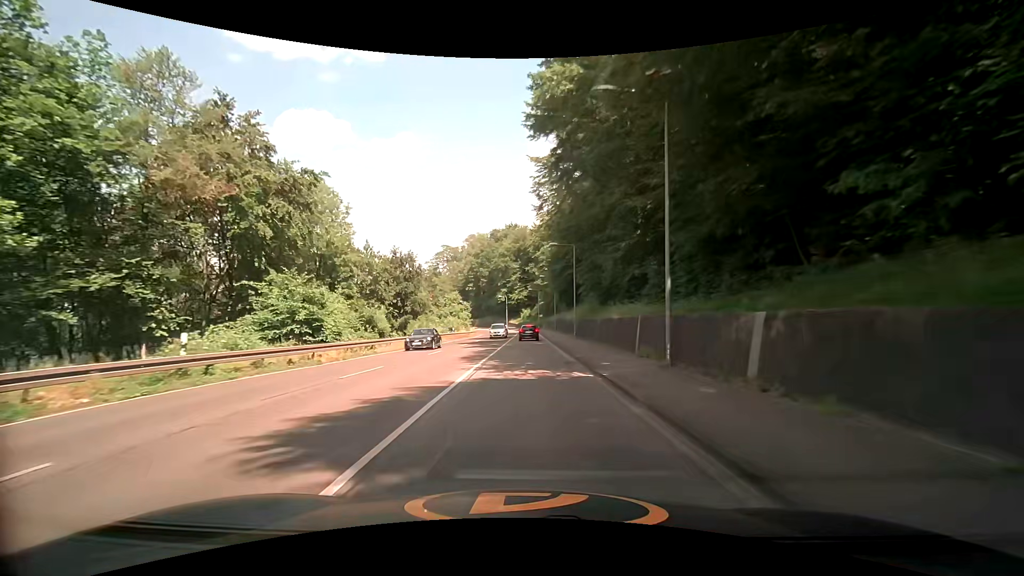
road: secondary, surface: asphalt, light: Day
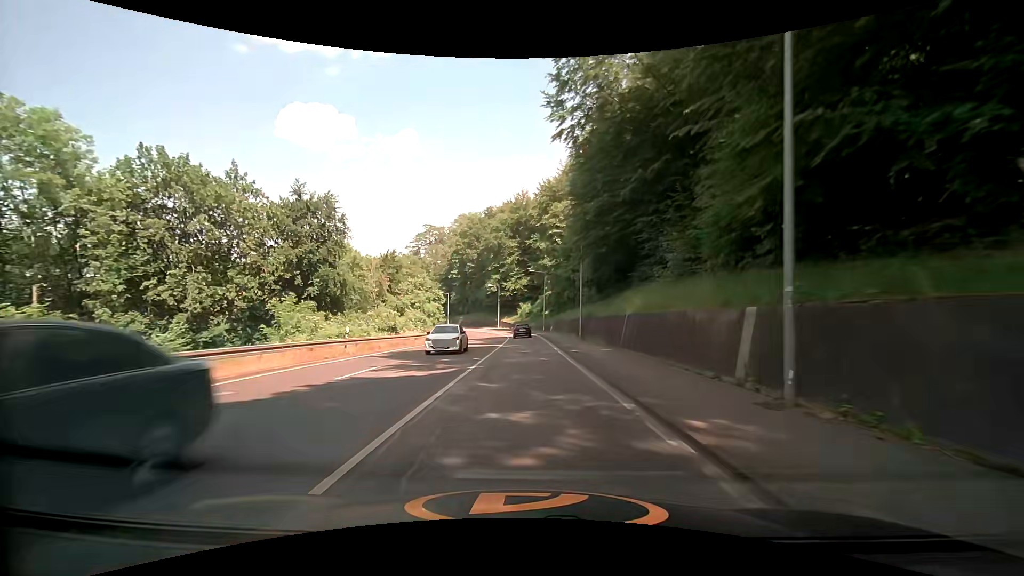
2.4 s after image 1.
(-0.1, +35.9) m; -1°
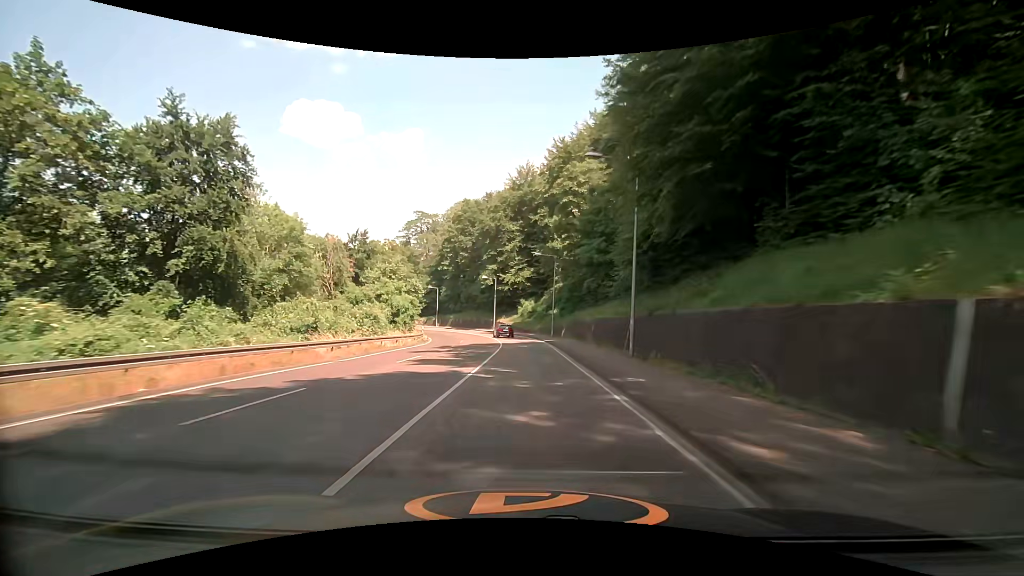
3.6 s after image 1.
(0.0, +18.0) m; 0°
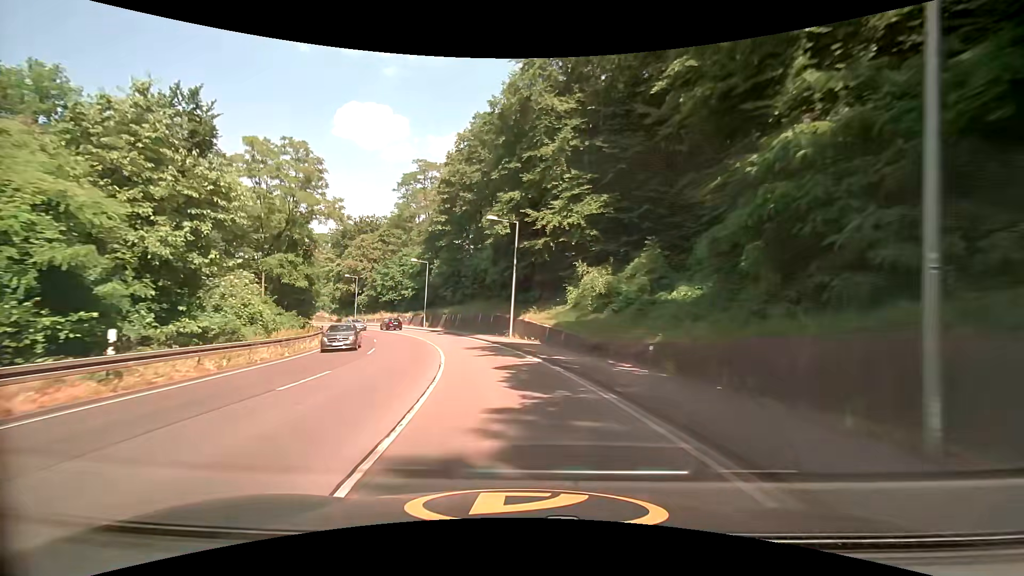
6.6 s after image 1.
(-0.8, +44.8) m; -4°
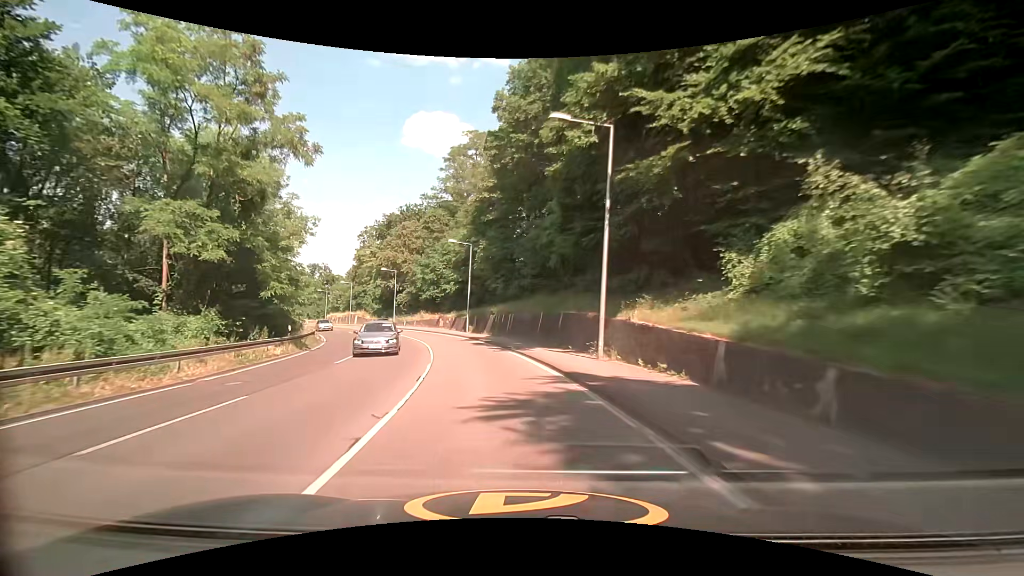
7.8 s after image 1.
(-1.0, +17.5) m; -7°
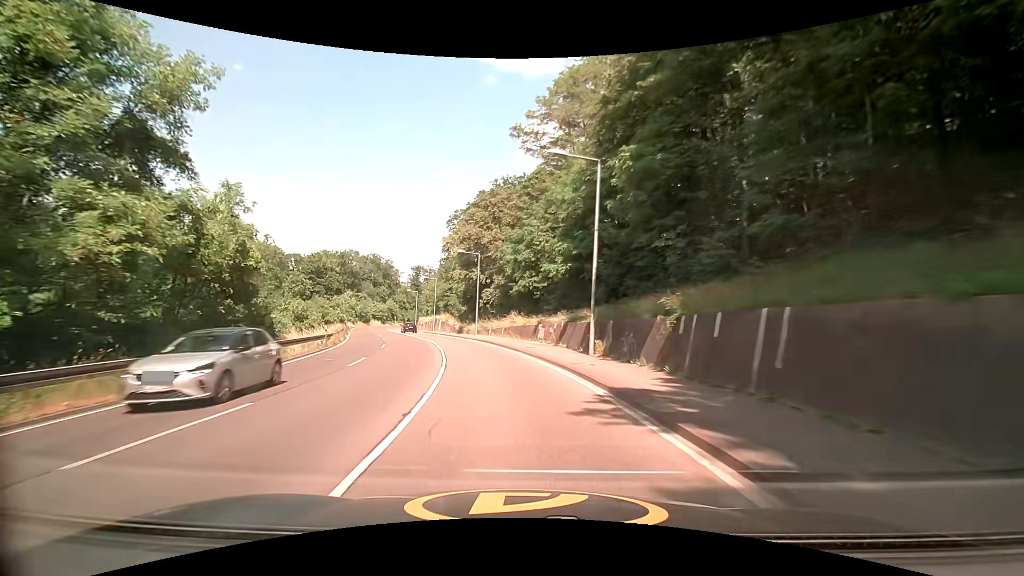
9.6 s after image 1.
(-3.0, +25.3) m; -13°
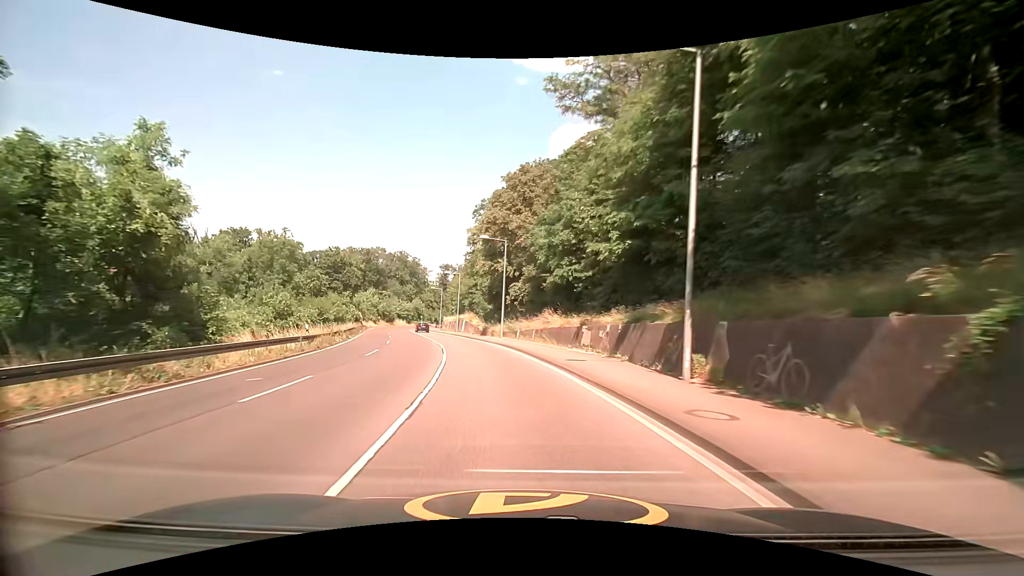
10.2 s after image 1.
(-0.3, +8.4) m; -4°
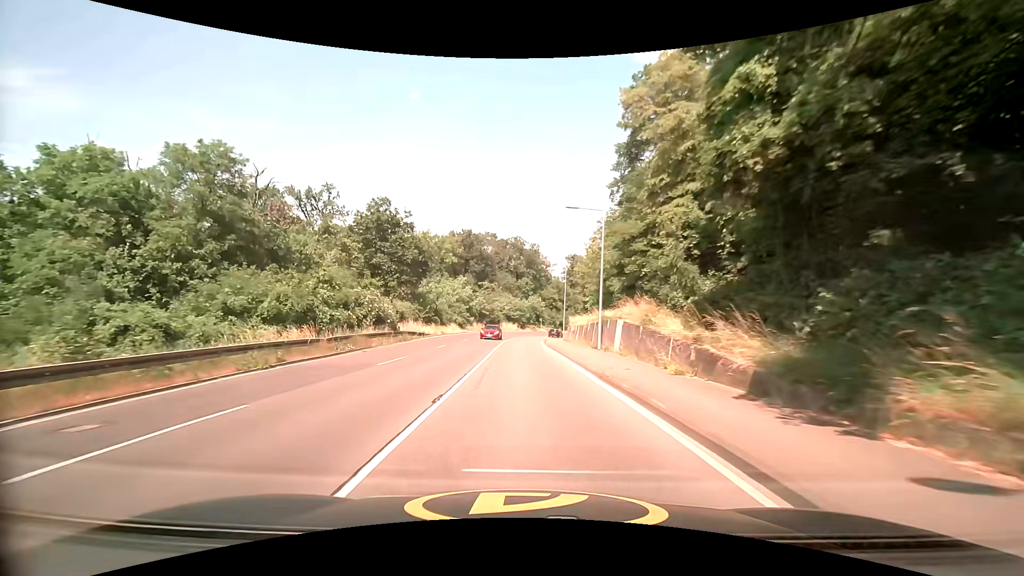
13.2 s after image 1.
(-5.7, +41.3) m; -15°
(0, +10) (0, +20) (0, +30) (0, +40) (0, +50) (0, +60) (+1, +70) (+3, +80) (+6, +89) (+9, +99) m
